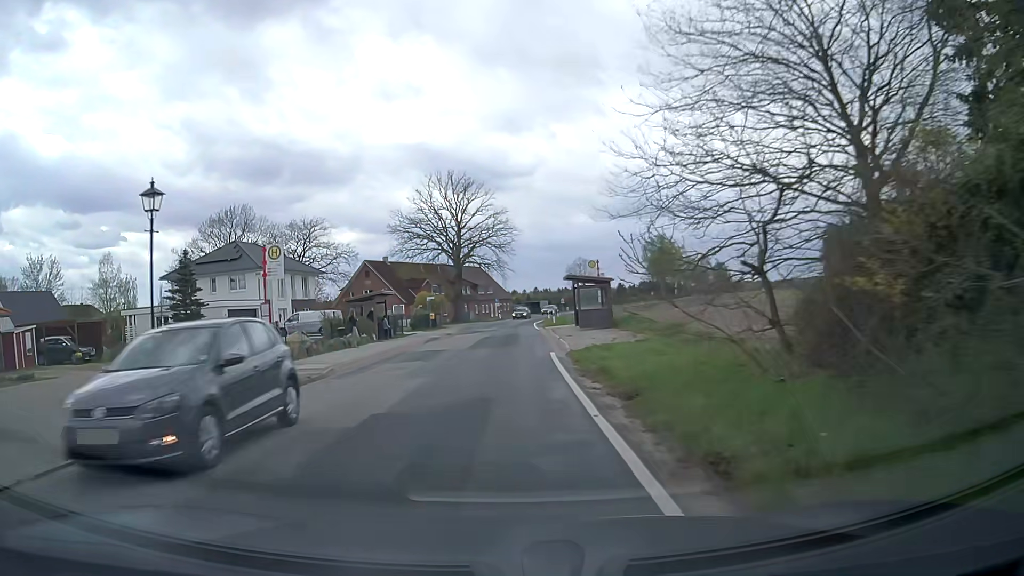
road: secondary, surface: asphalt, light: Day
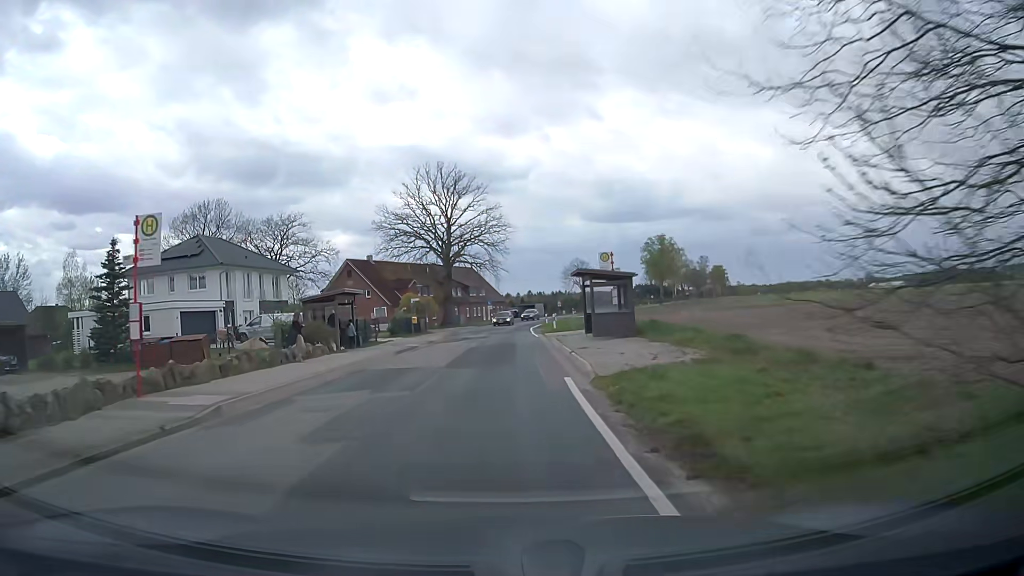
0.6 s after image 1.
(0.0, +6.9) m; 0°
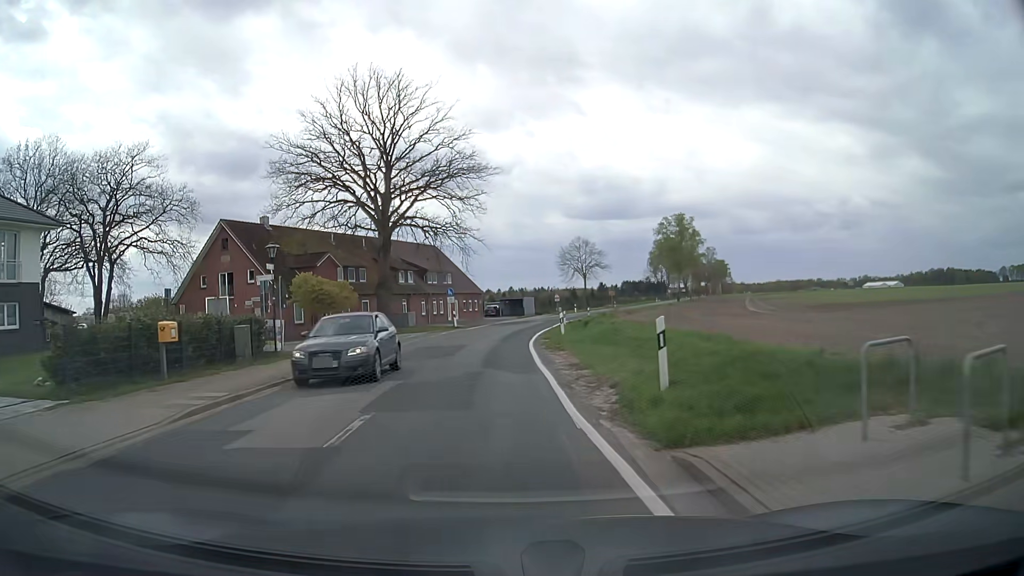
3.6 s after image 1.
(+0.9, +34.0) m; +2°
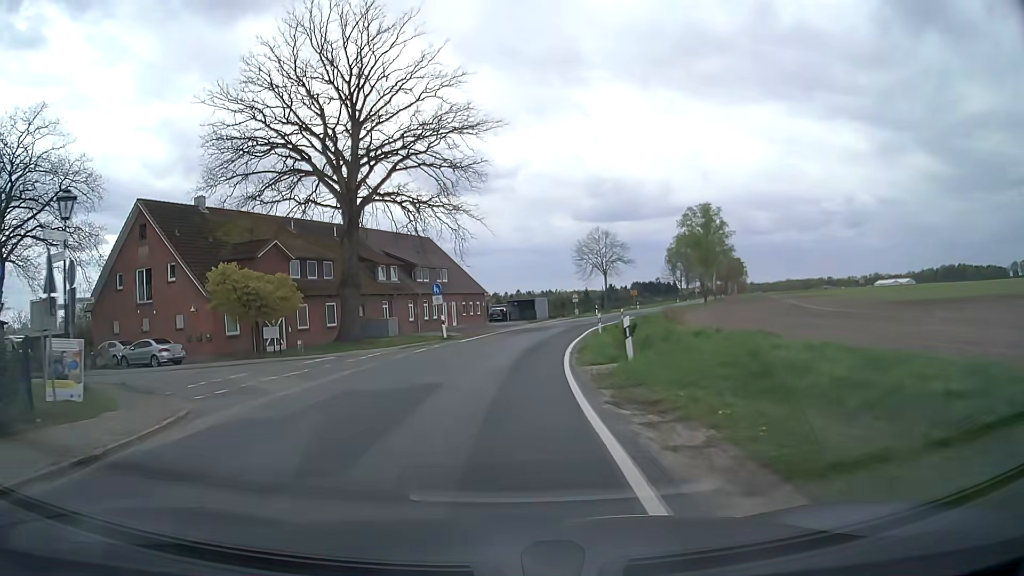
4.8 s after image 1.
(-0.1, +13.8) m; -1°
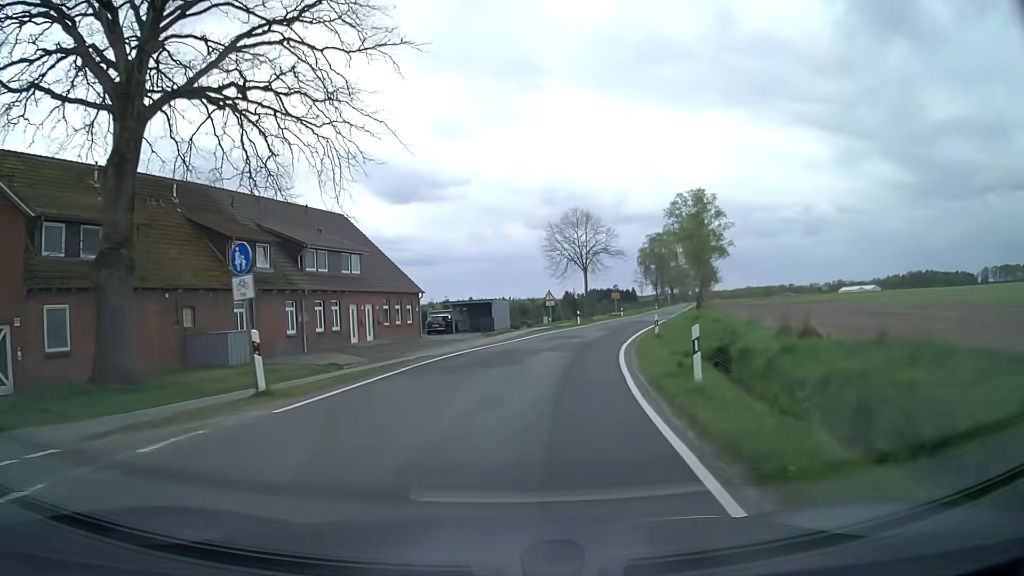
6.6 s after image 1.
(+0.7, +21.5) m; +4°
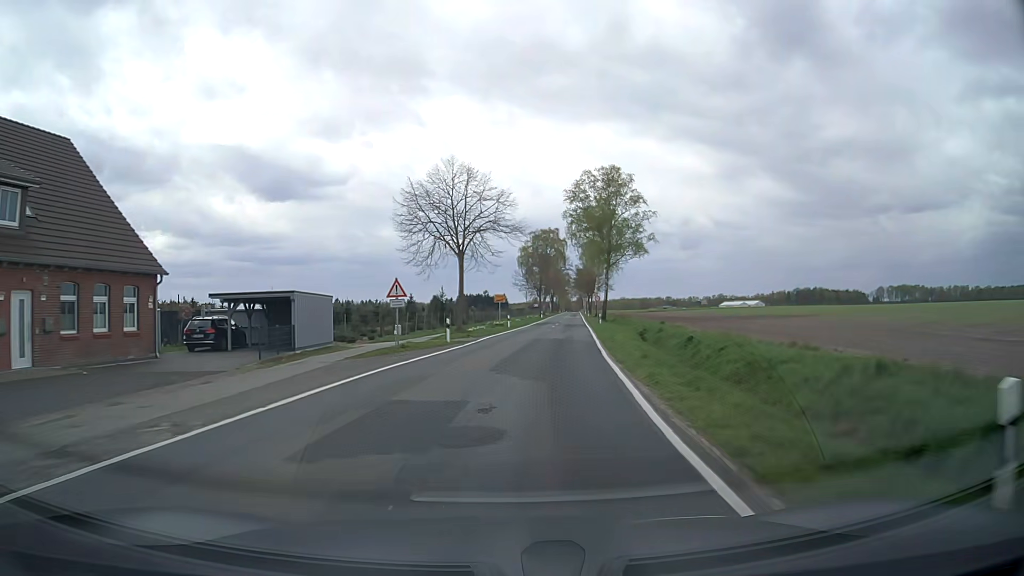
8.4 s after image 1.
(+2.2, +22.6) m; +11°
(0, +10) (+1, +20) (+2, +30) (+4, +40) (+5, +50) (+6, +60) (+7, +70) (+8, +80) (+9, +89) (+11, +99) m
